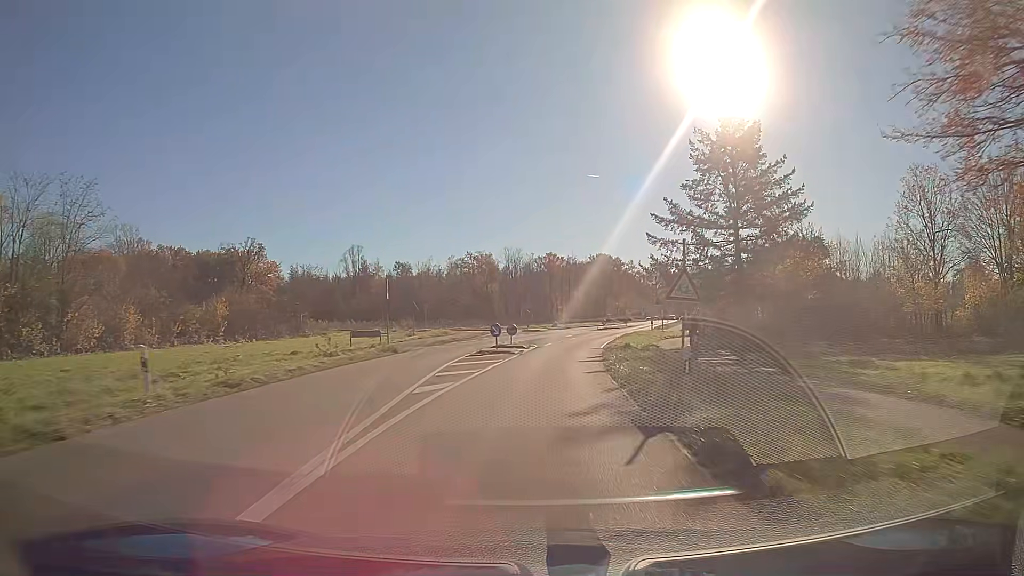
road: secondary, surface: asphalt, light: Day
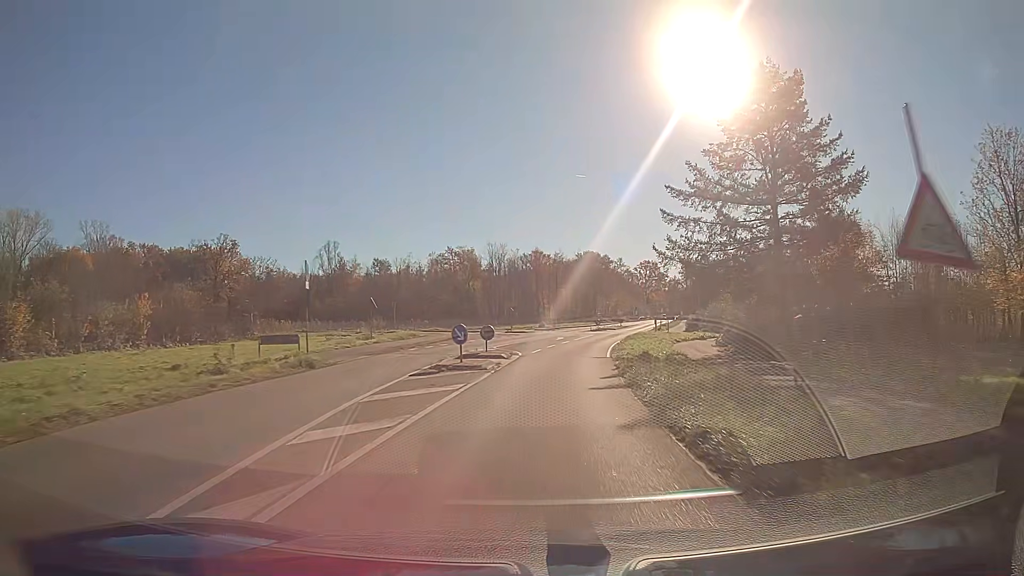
(+0.1, +9.4) m; +1°
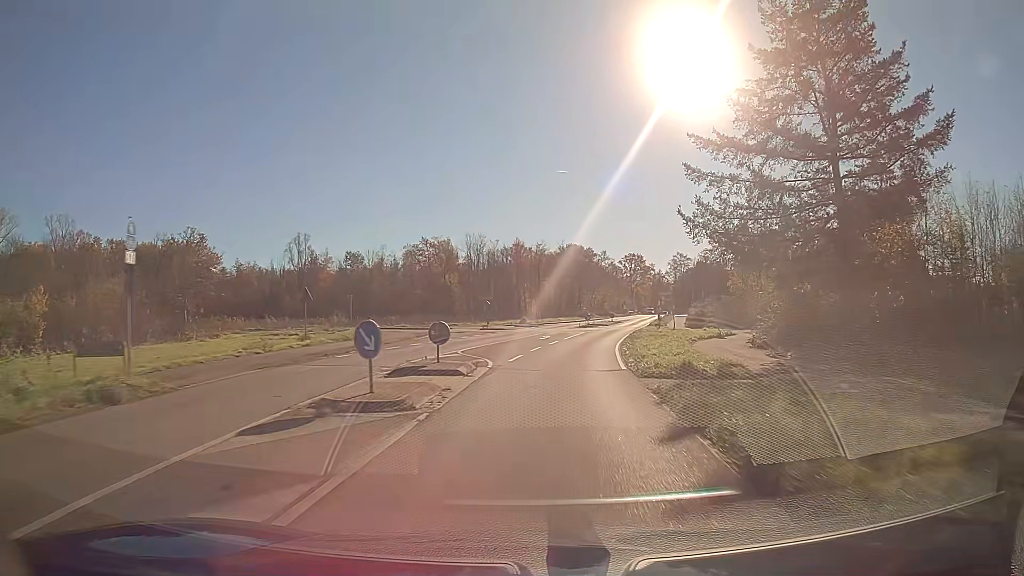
(+0.2, +9.3) m; +2°
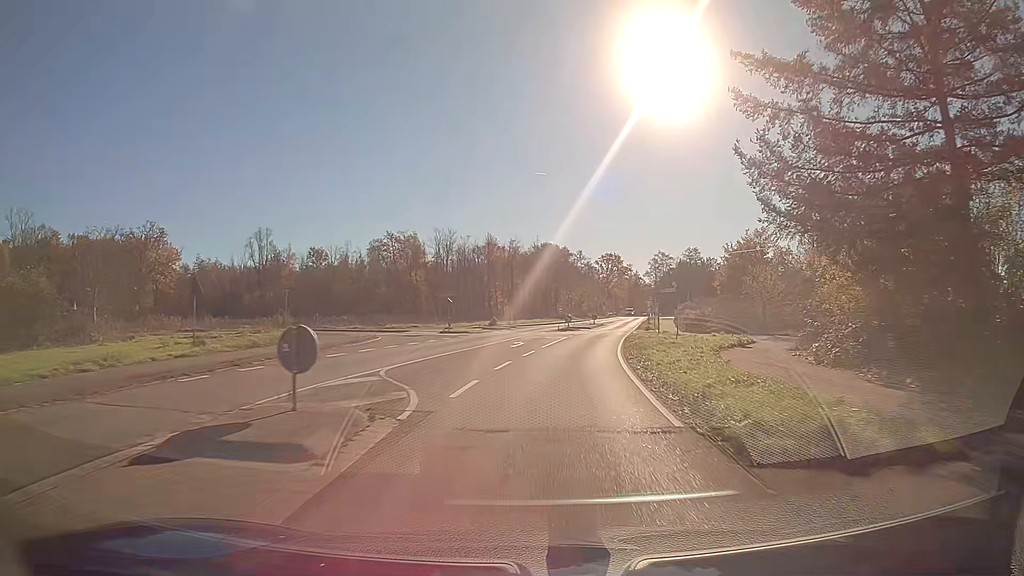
(+0.2, +9.2) m; +2°
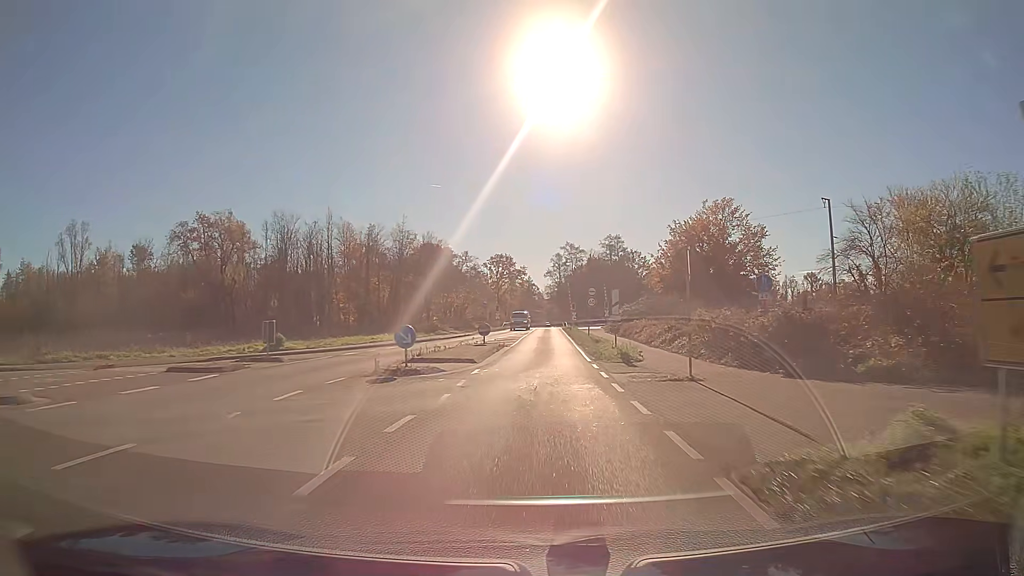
(+2.9, +35.5) m; +9°
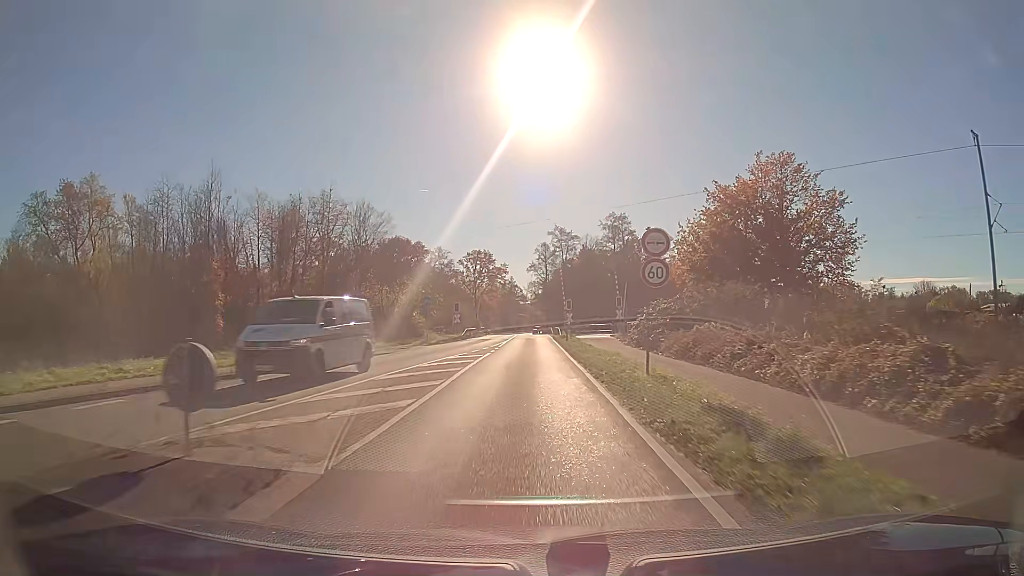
(+0.4, +25.7) m; +1°
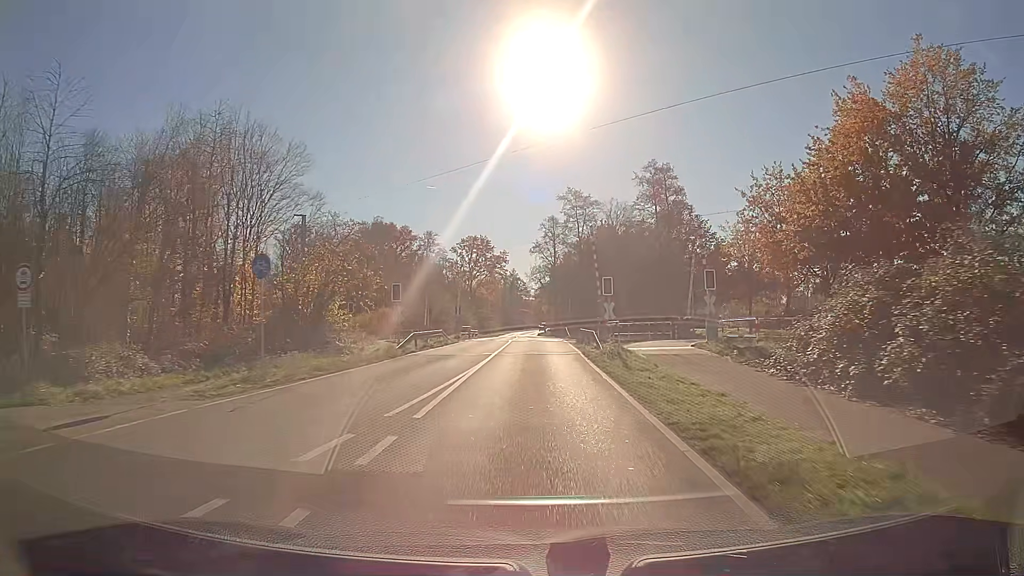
(-0.1, +25.5) m; 0°
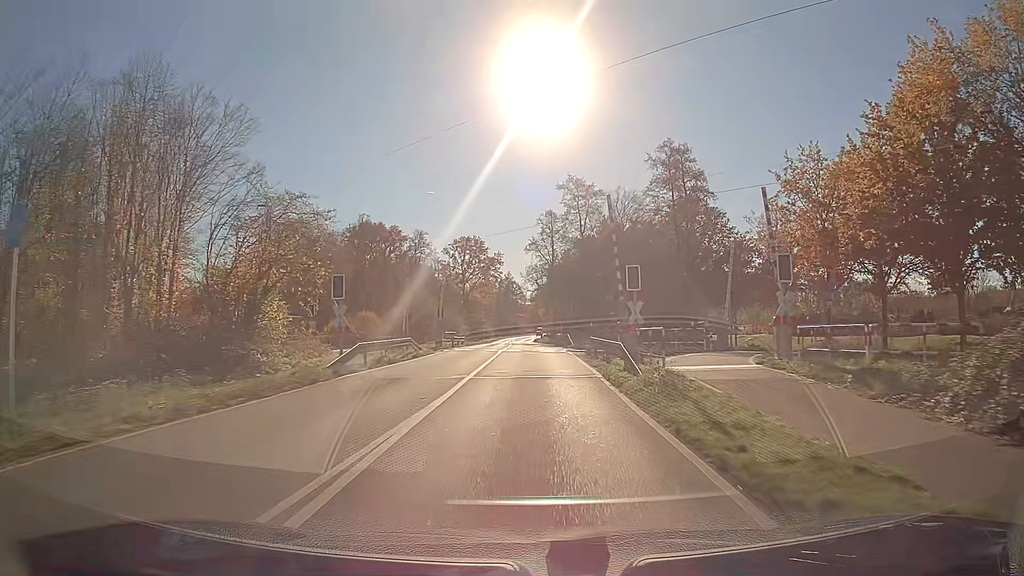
(0.0, +8.3) m; 0°
(0, +10) (0, +20) (0, +30) (0, +40) (0, +50) (-1, +60) (-1, +70) (-1, +80) (-1, +90) (-1, +100) m
